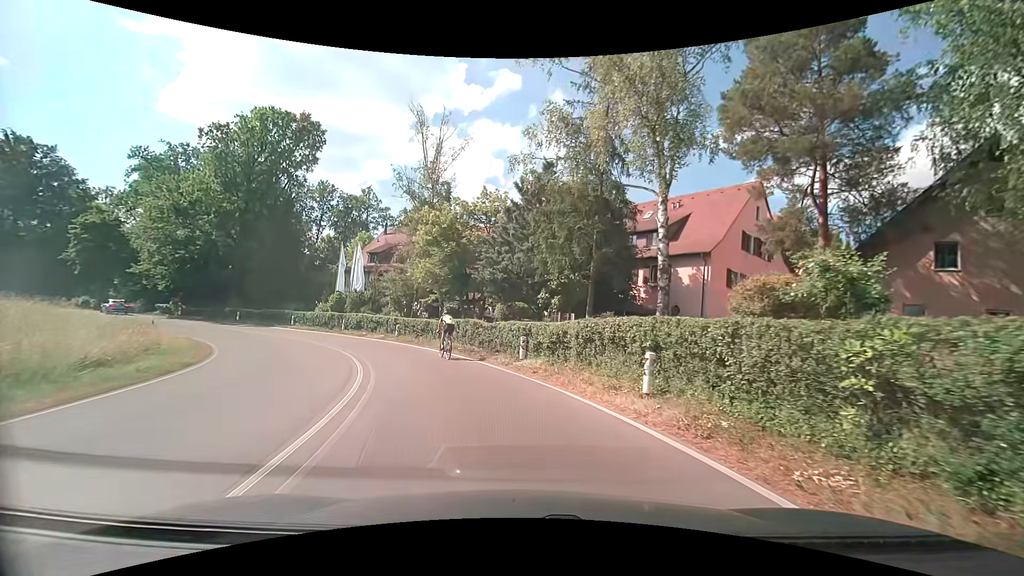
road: secondary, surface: asphalt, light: Day
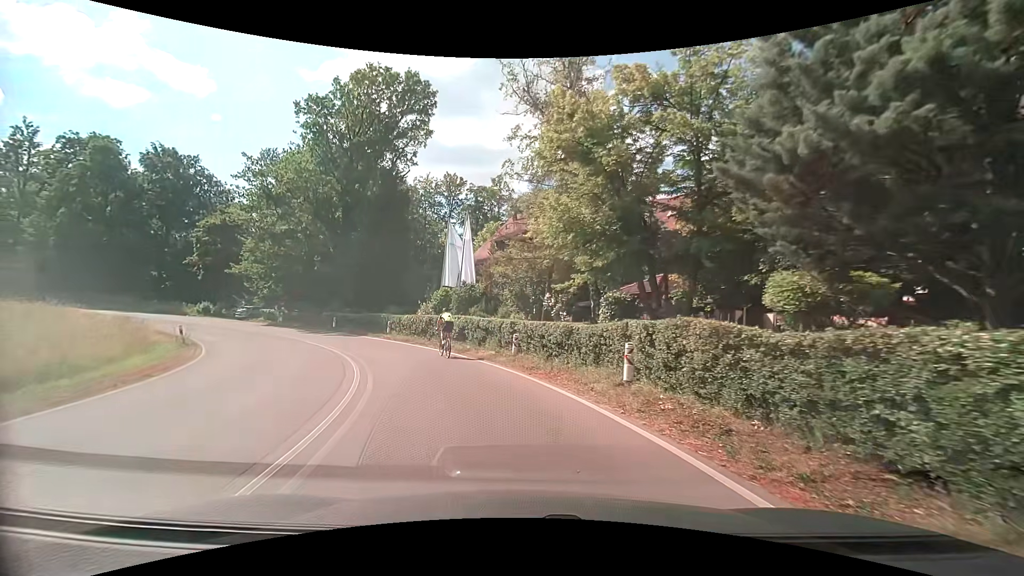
(-2.6, +14.7) m; -19°
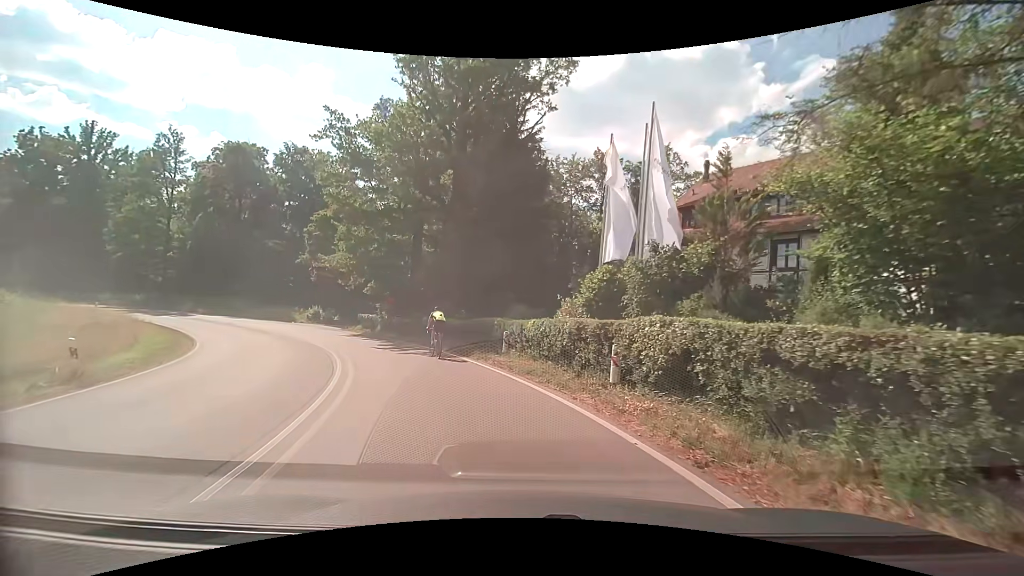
(-2.0, +15.0) m; -16°
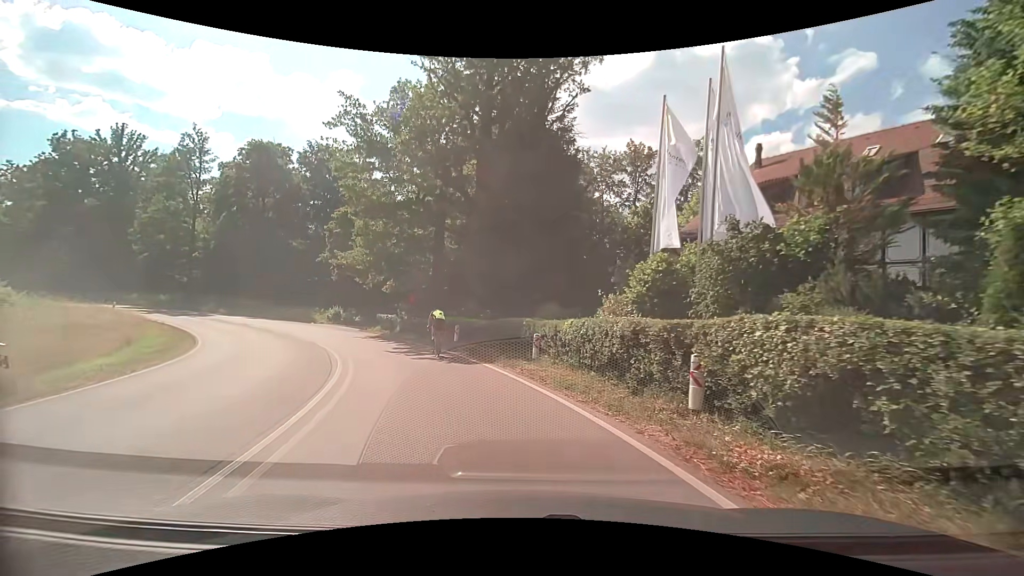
(-0.1, +2.7) m; -3°
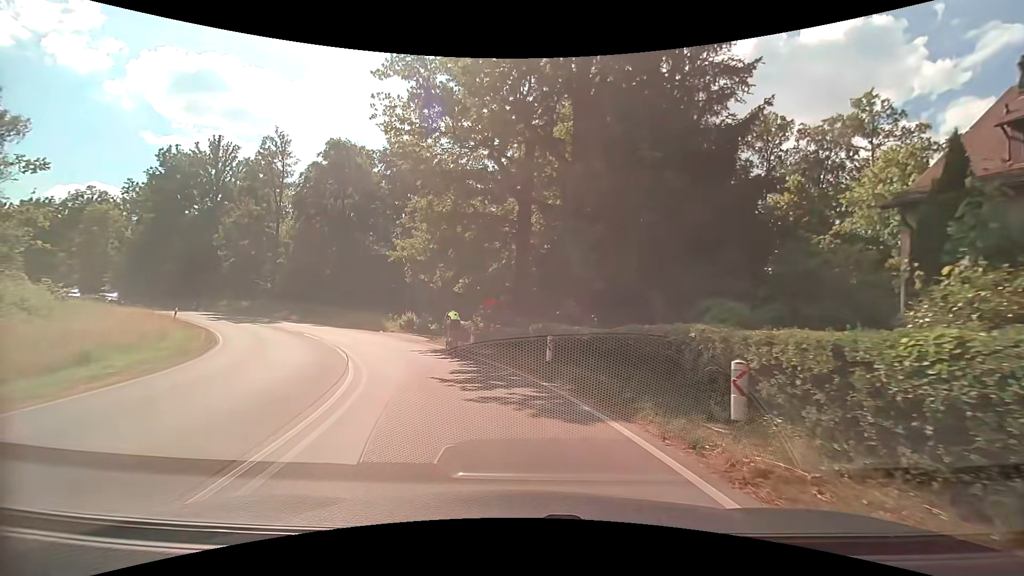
(-0.8, +8.2) m; -11°
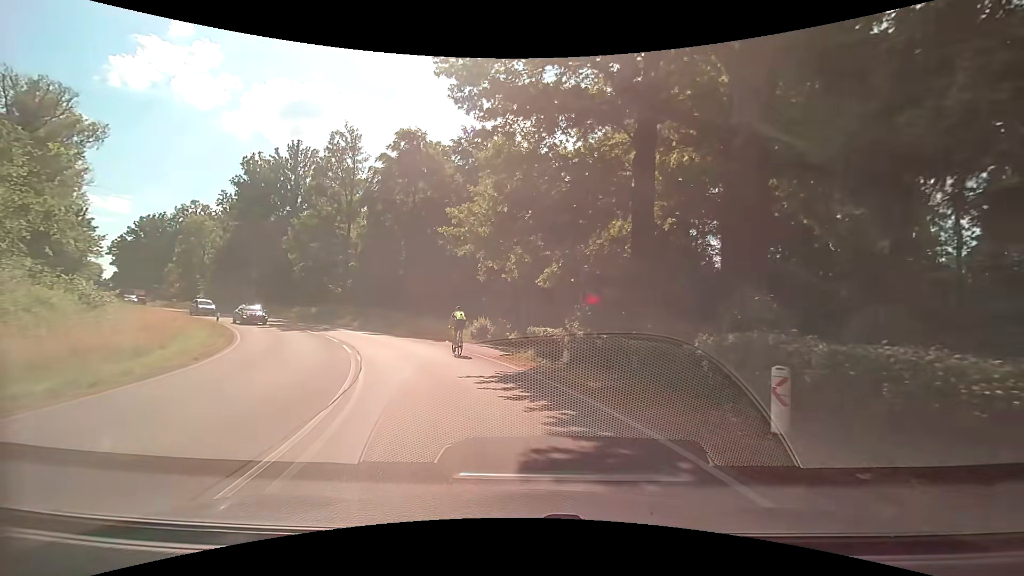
(-0.8, +8.4) m; -11°
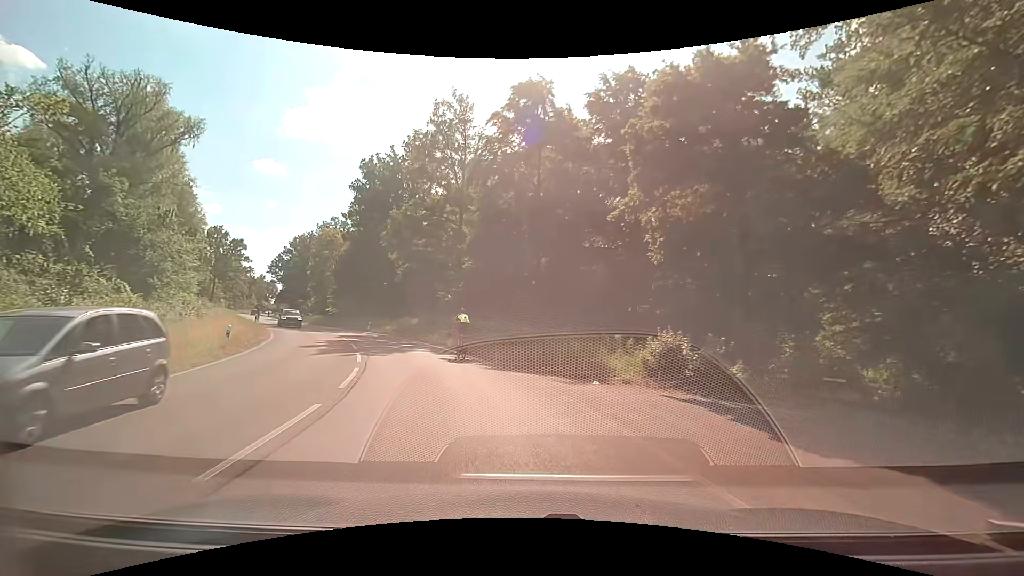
(-1.8, +15.4) m; -13°
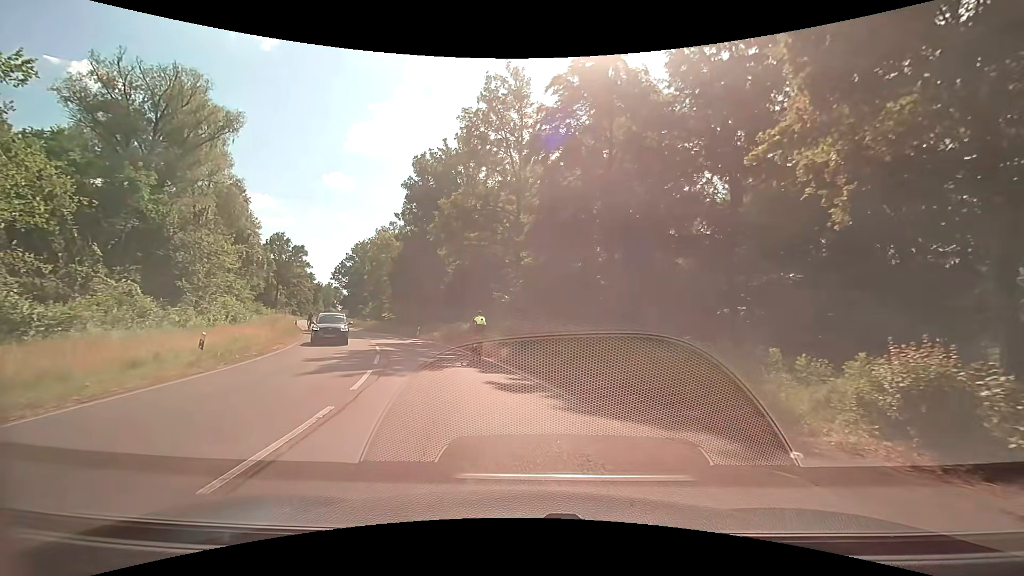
(-0.5, +6.5) m; -8°
(-1, +10) (-4, +20) (-7, +29) (-12, +38) (-17, +46) (-22, +55) (-26, +64) (-31, +73) (-35, +82) (-39, +91) m
